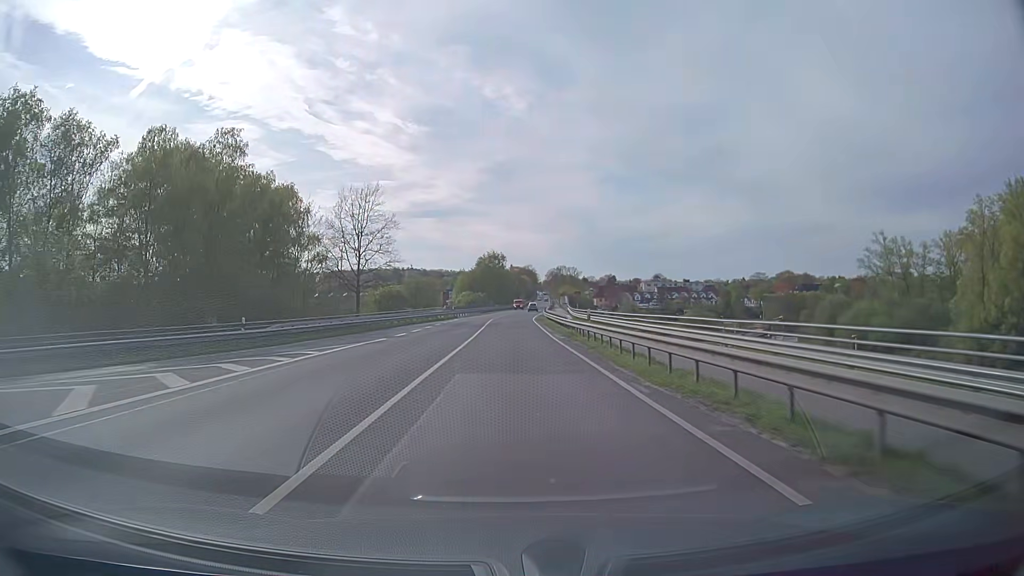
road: primary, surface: asphalt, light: Day
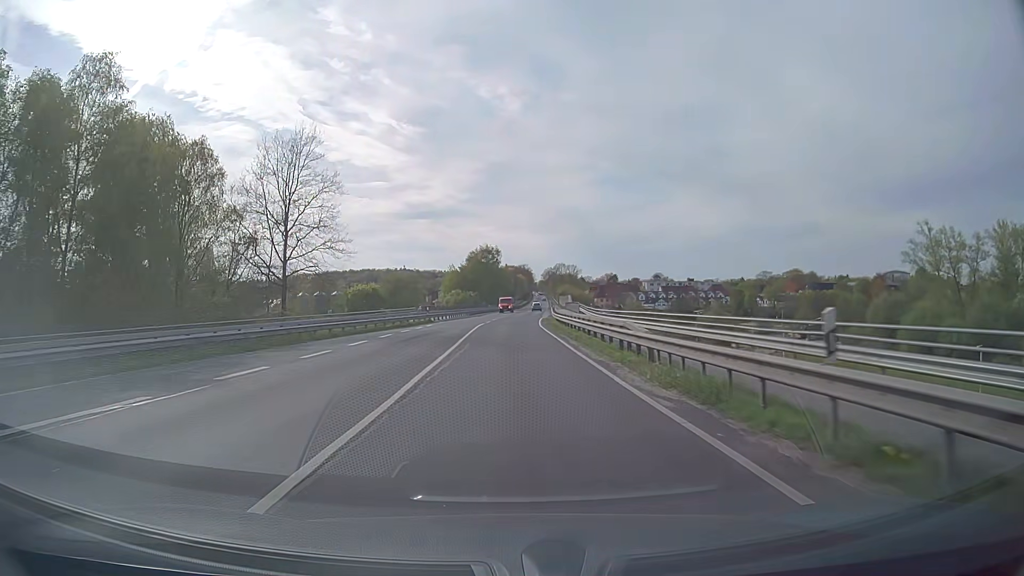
(-0.1, +21.2) m; 0°
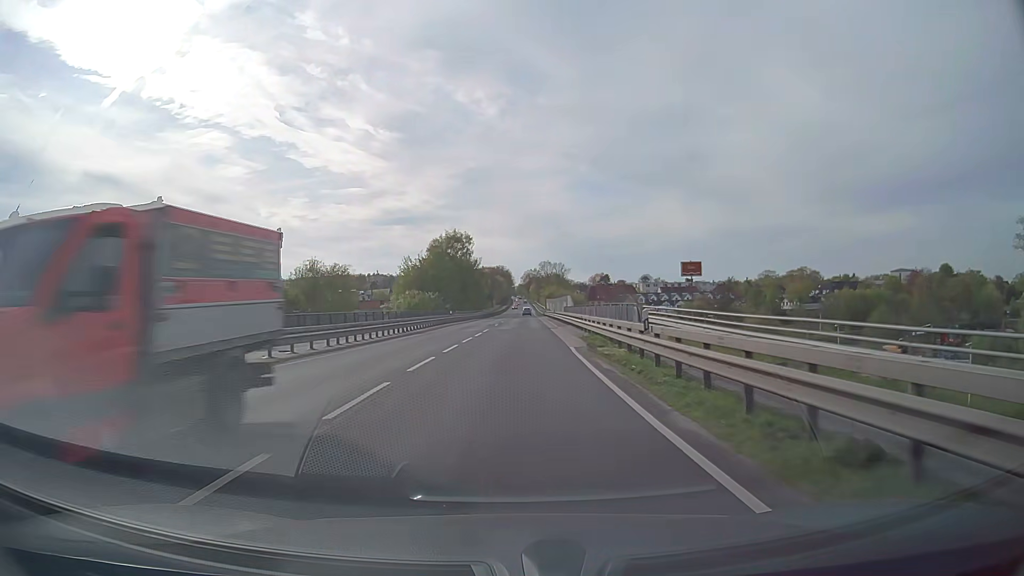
(+0.4, +41.9) m; +2°
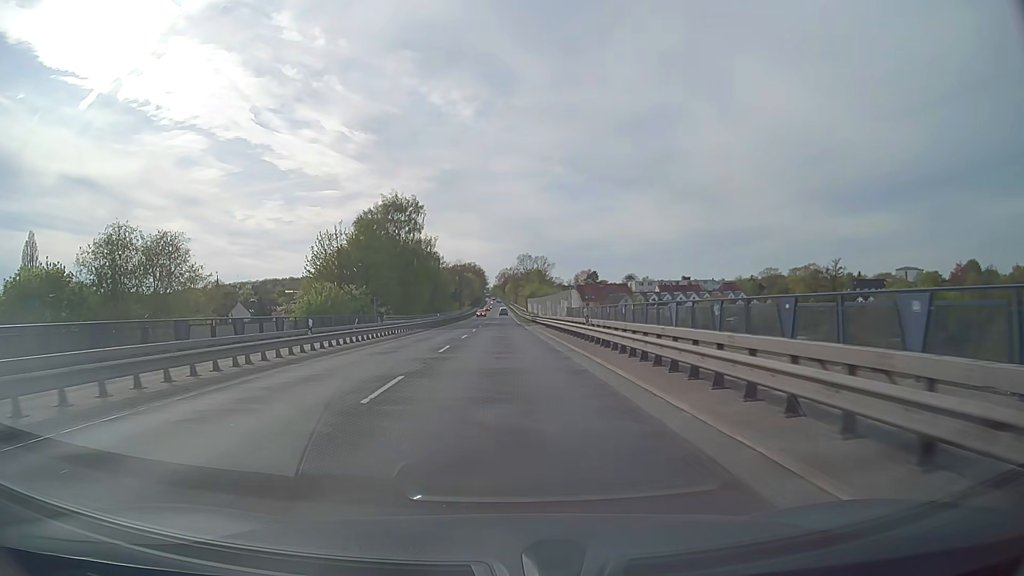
(+0.9, +40.9) m; +2°
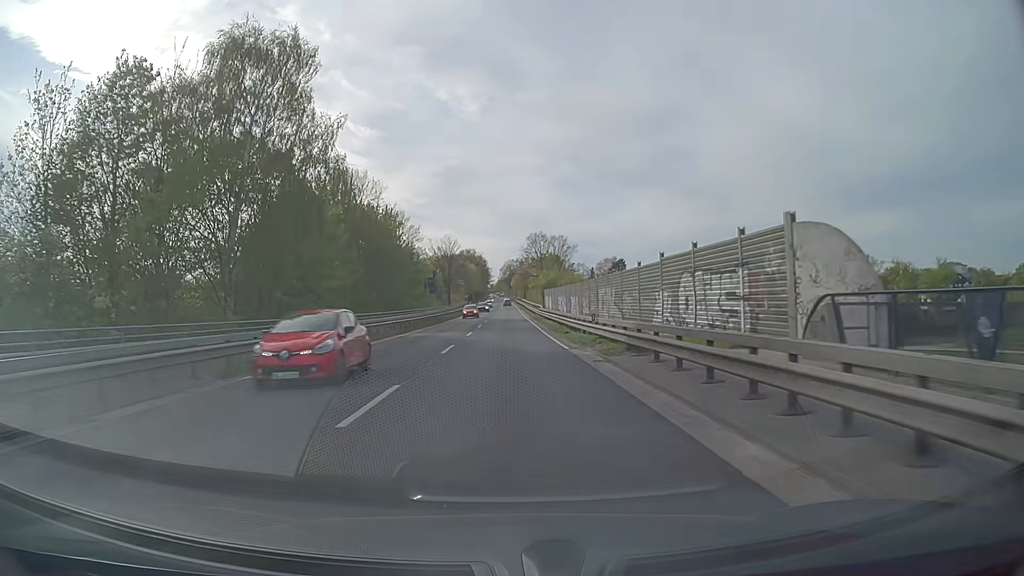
(-0.2, +50.0) m; 0°
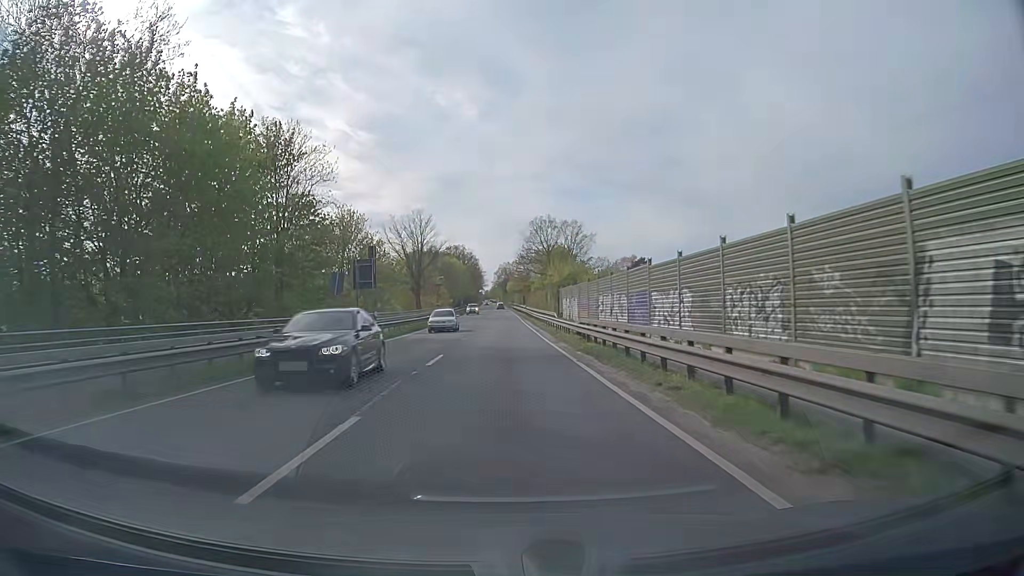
(0.0, +39.3) m; 0°
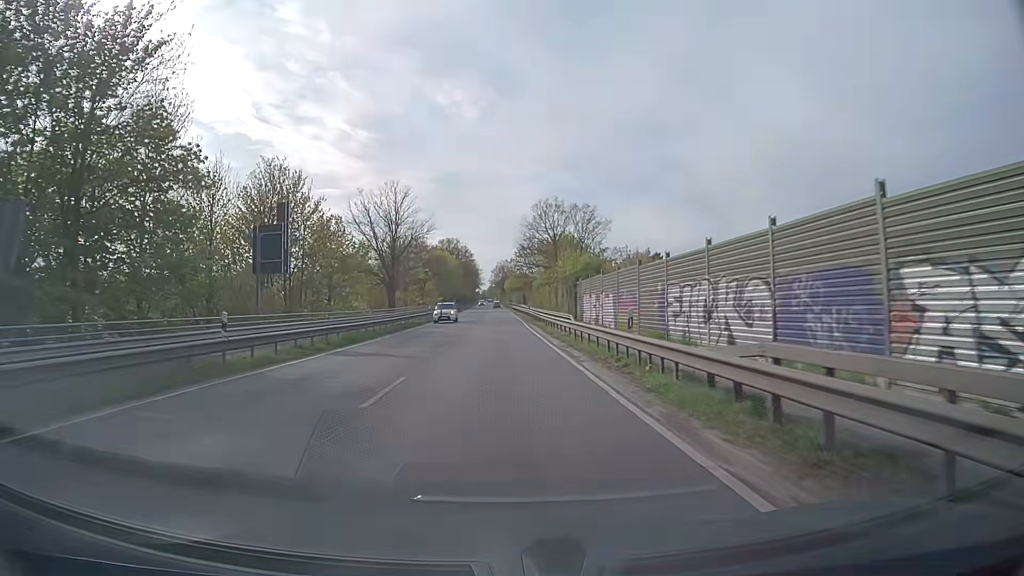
(+0.1, +19.5) m; +1°
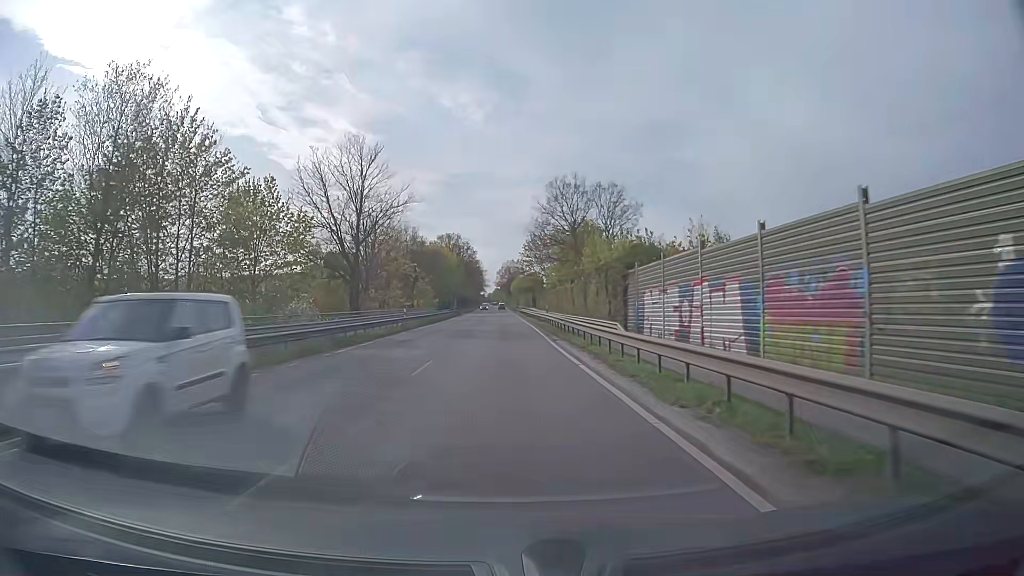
(-0.1, +19.6) m; -1°
(0, +10) (0, +20) (0, +30) (0, +40) (0, +50) (0, +60) (0, +70) (0, +80) (0, +90) (0, +100) m
